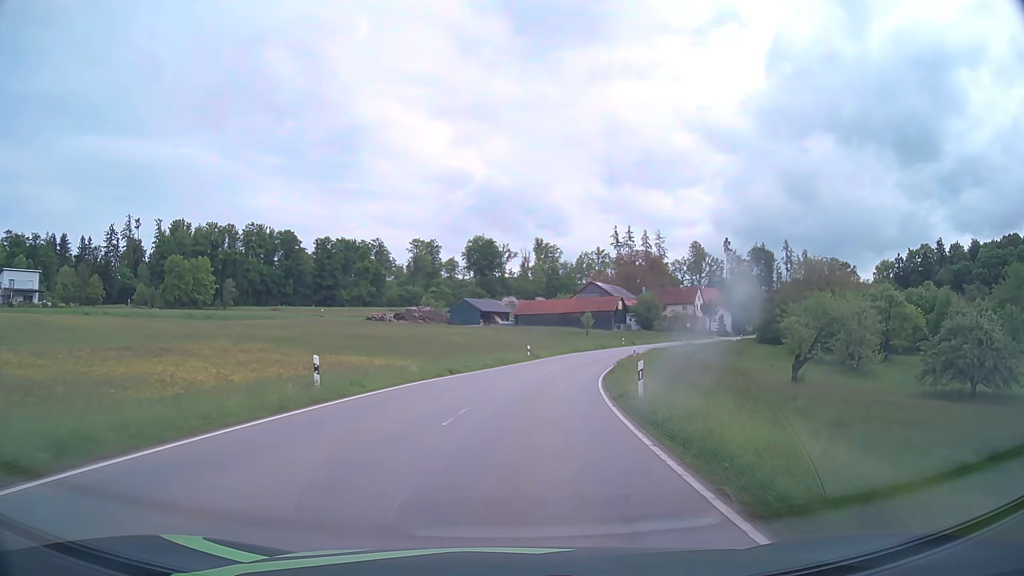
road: tertiary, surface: asphalt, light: Day
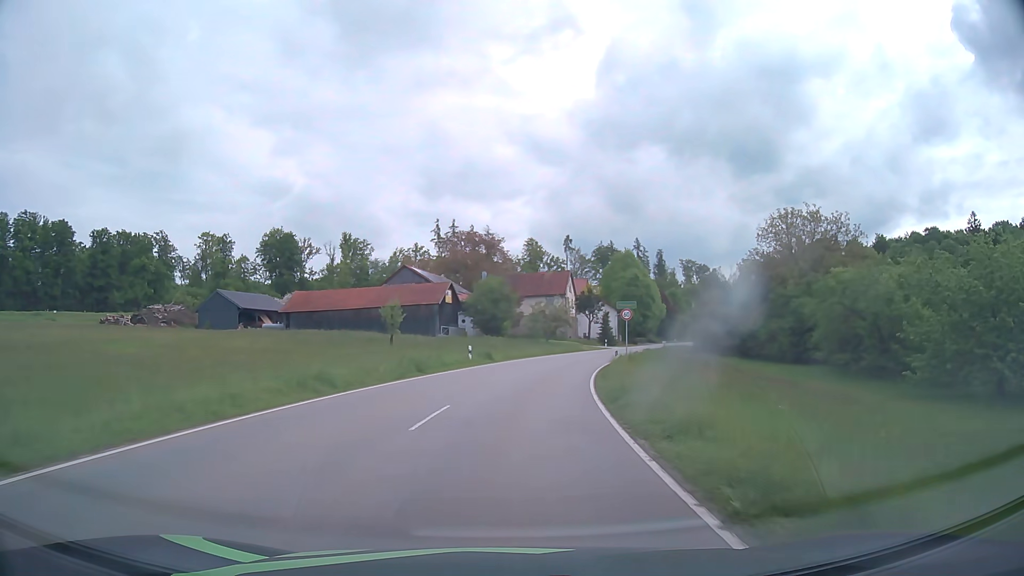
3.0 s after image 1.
(+6.5, +48.7) m; +15°
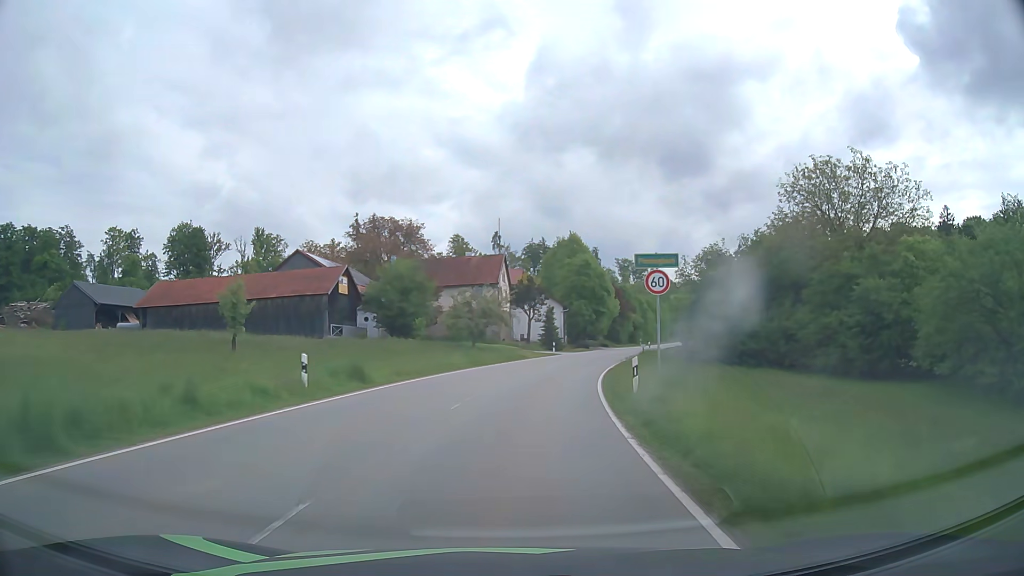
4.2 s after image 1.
(+1.2, +20.5) m; +7°
(0, +10) (+1, +20) (+2, +30) (+4, +40) (+7, +49) (+10, +59) (+13, +68) (+16, +78) (+20, +87) (+23, +97) m
